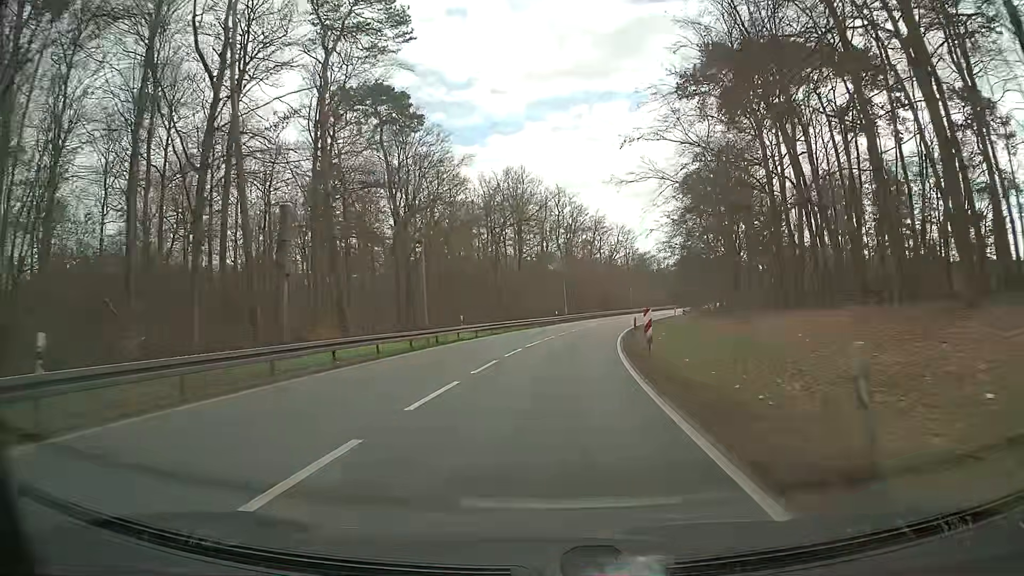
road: primary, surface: asphalt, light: Day
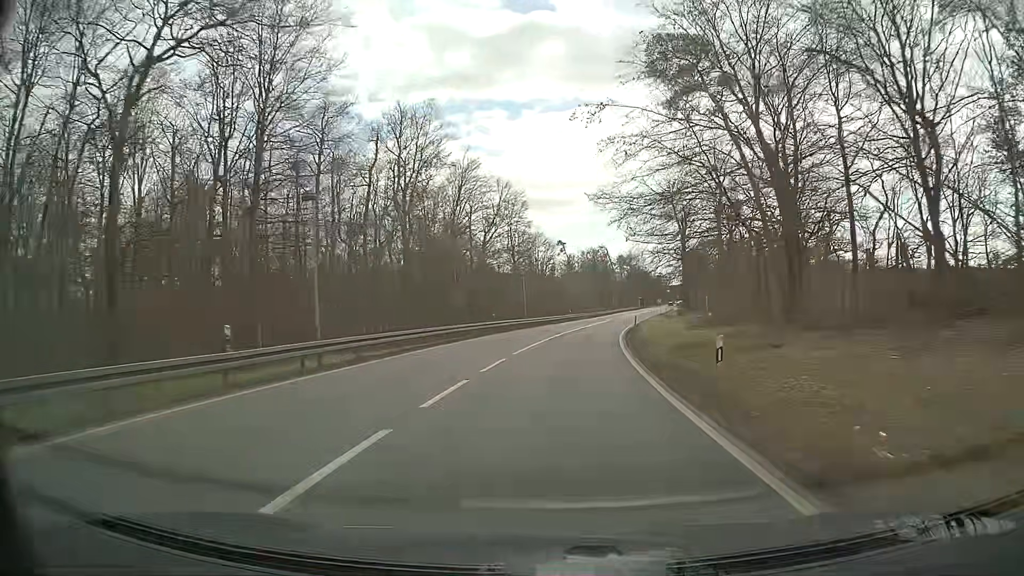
(+5.3, +53.3) m; +11°
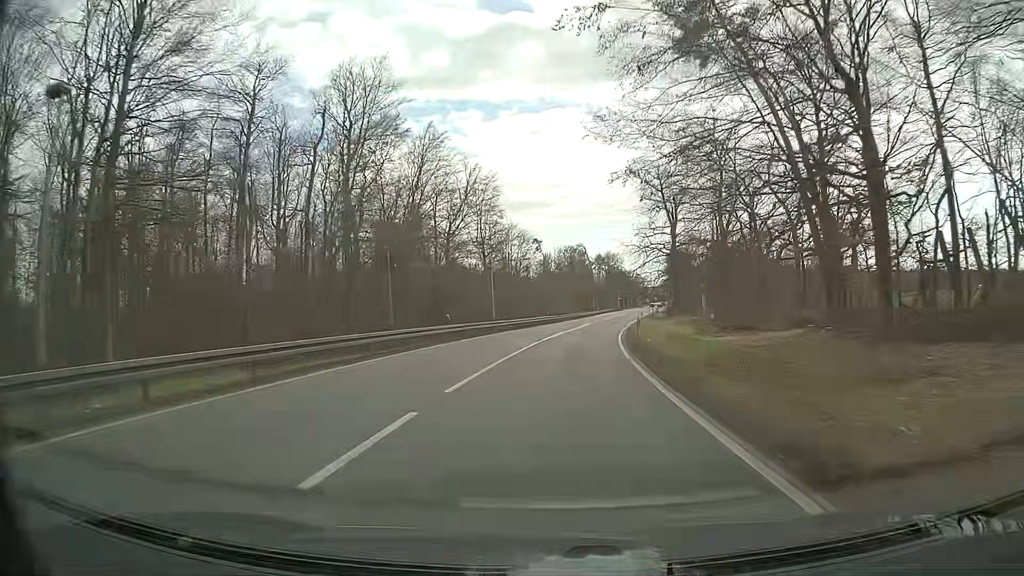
(+0.2, +10.7) m; +2°
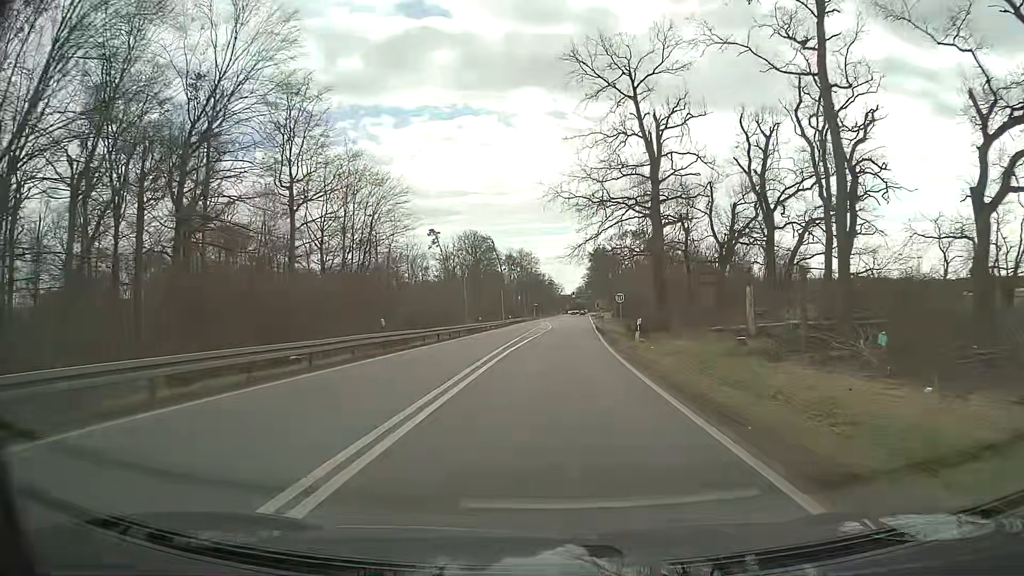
(+3.0, +42.7) m; +7°
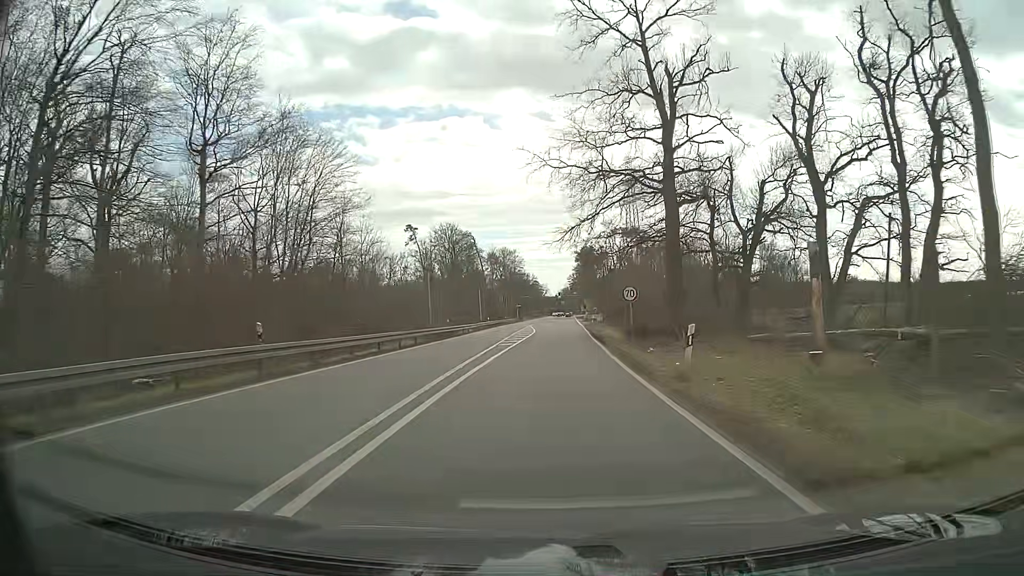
(+0.2, +10.7) m; +1°
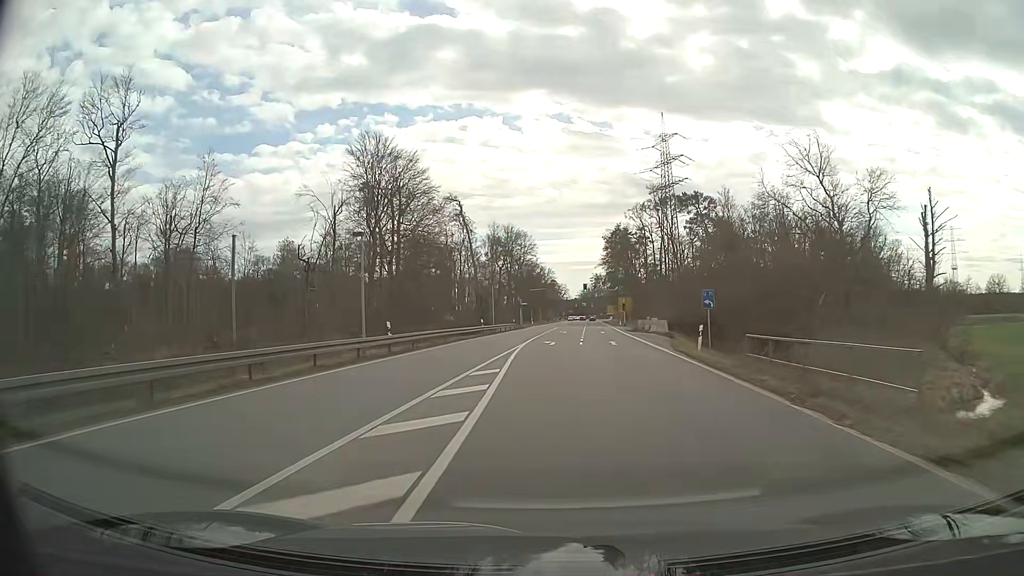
(+1.2, +53.6) m; 0°
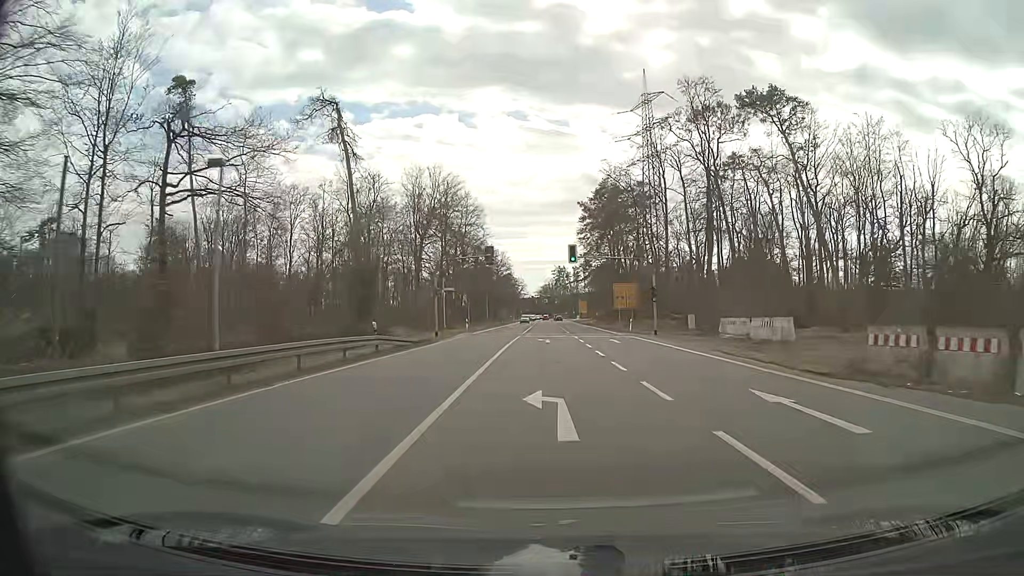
(+0.9, +53.7) m; +3°
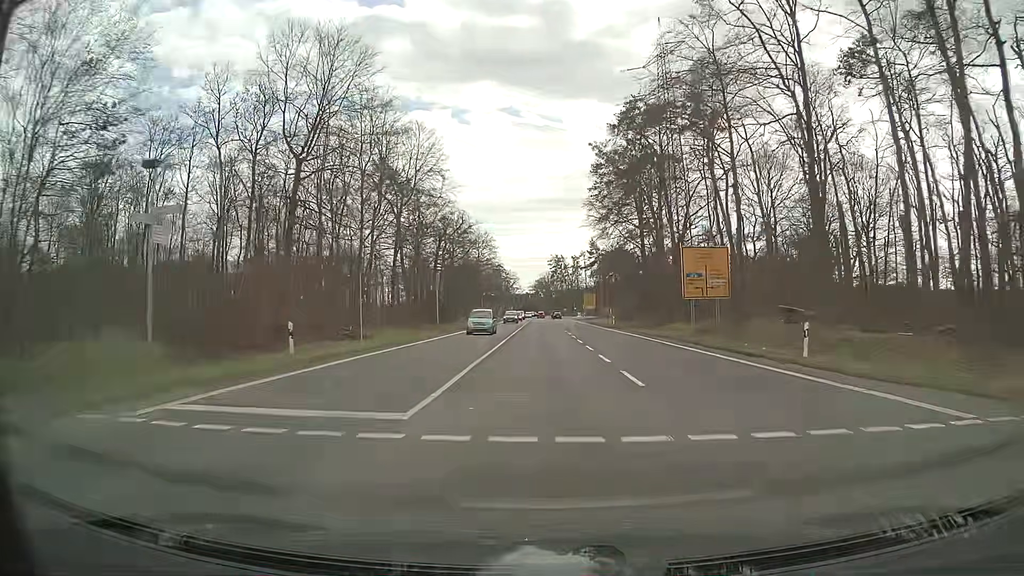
(+0.2, +42.8) m; 0°
